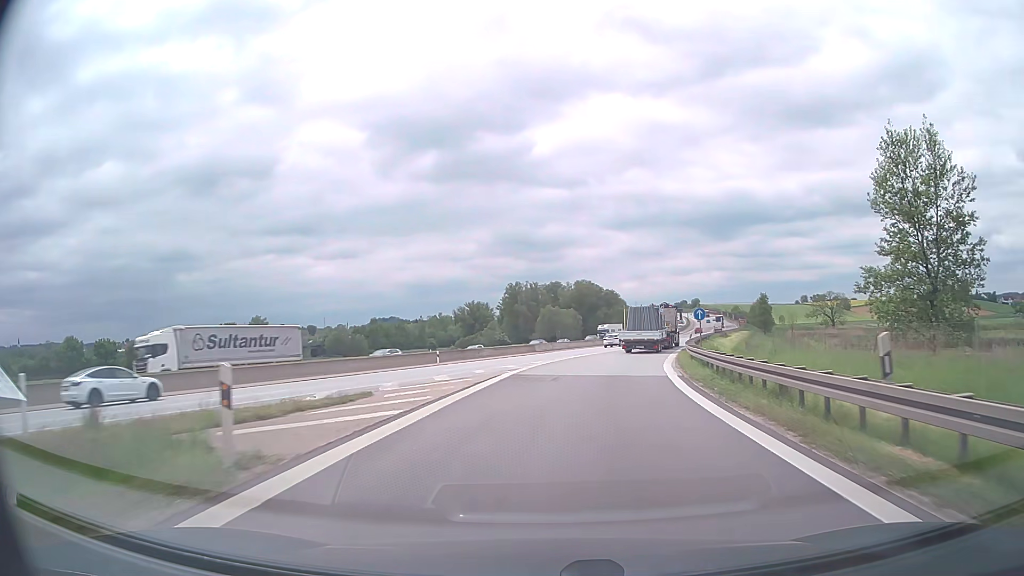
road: motorway_link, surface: asphalt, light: Day
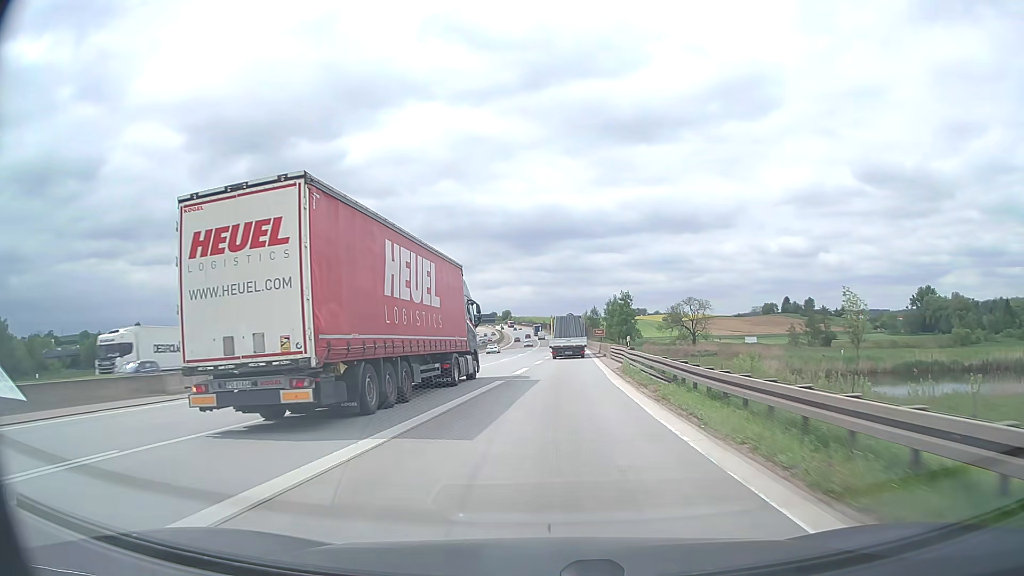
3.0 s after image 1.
(+7.1, +47.8) m; +17°
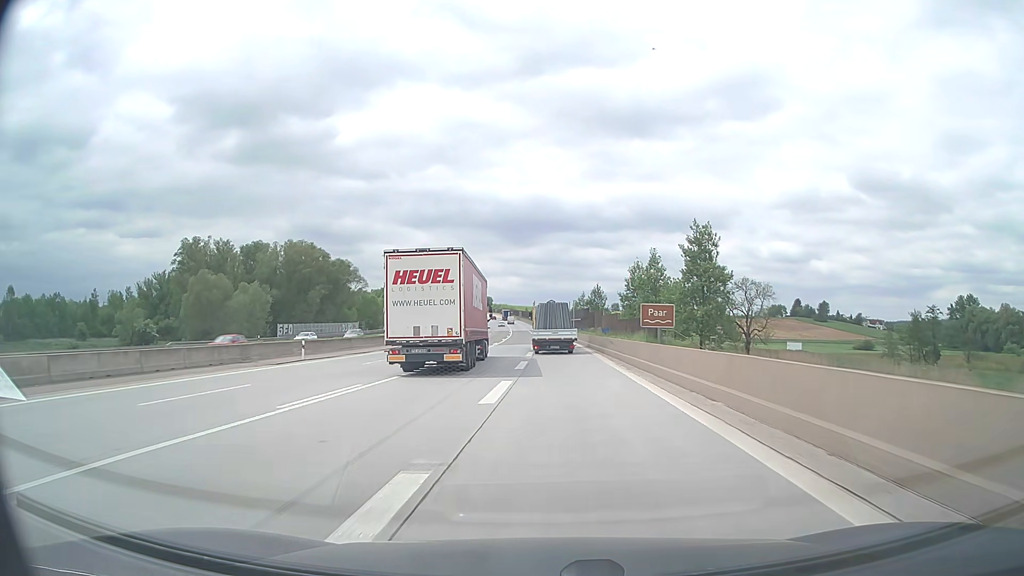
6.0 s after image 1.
(+1.8, +62.9) m; +1°
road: motorway
(0, +10) (0, +20) (0, +30) (-1, +40) (-1, +50) (-1, +60) (-2, +70) (-2, +80) (-2, +90) (-3, +100) m
